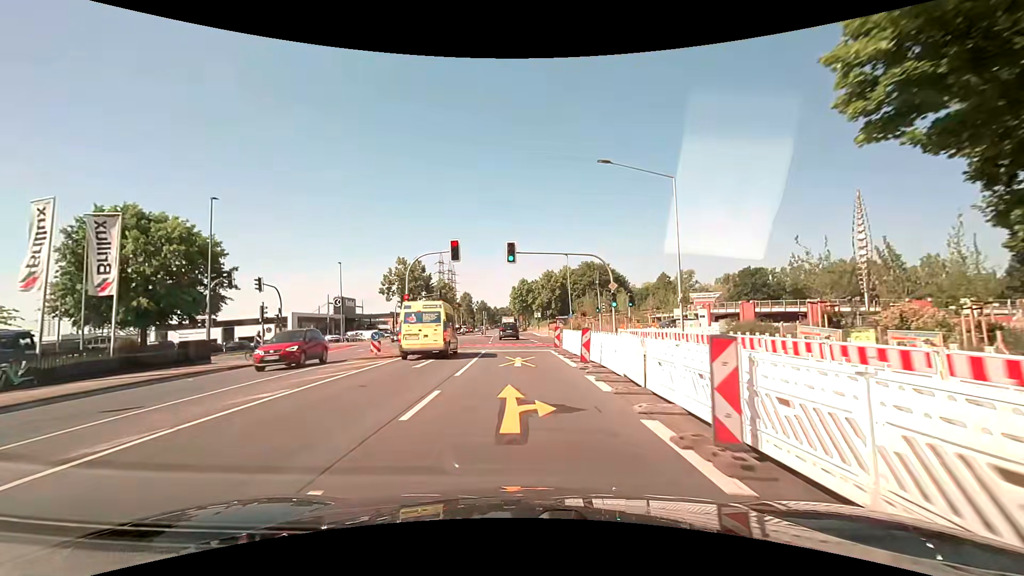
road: secondary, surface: asphalt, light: Day
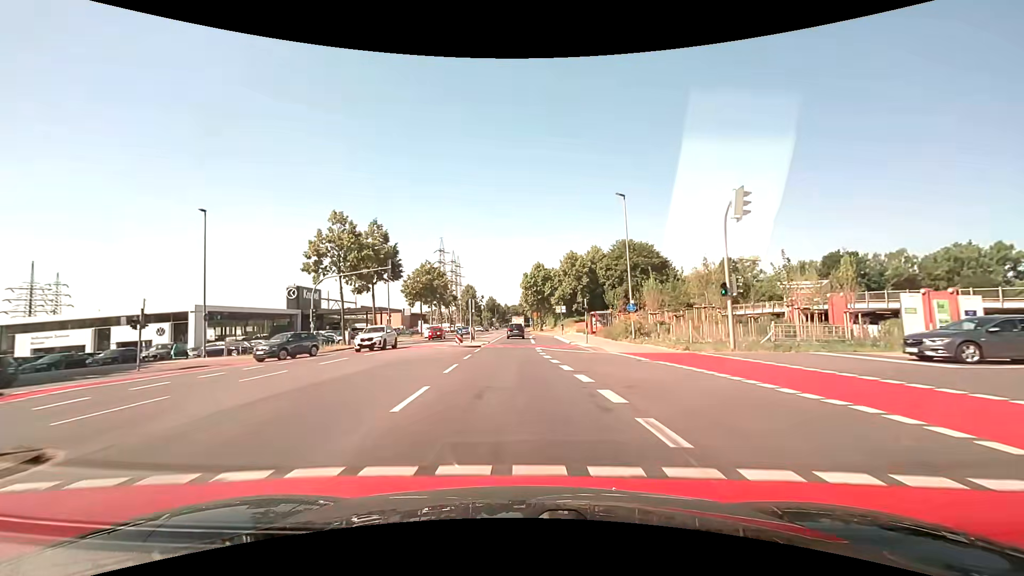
(-0.5, +30.5) m; -2°
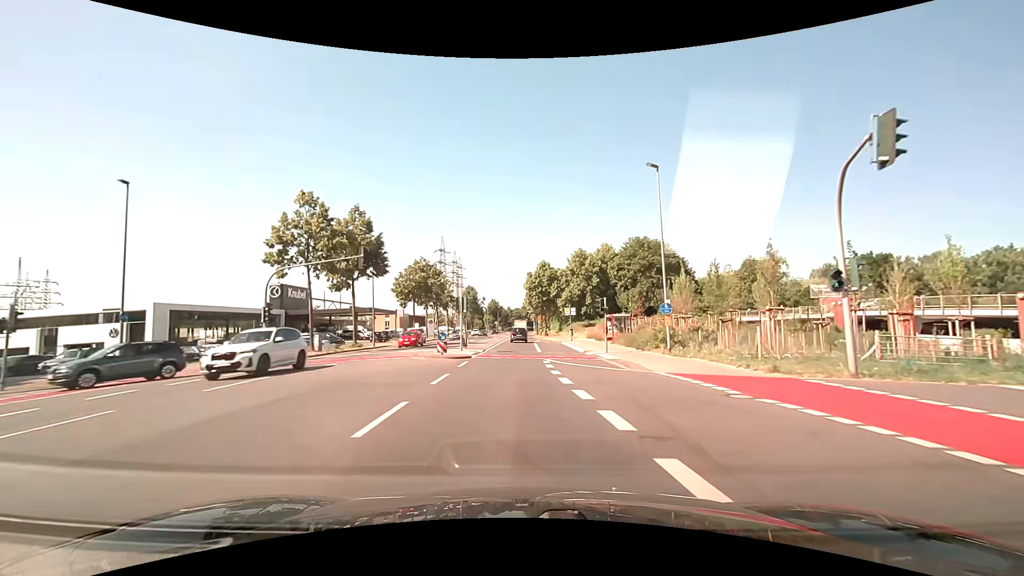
(0.0, +7.6) m; 0°
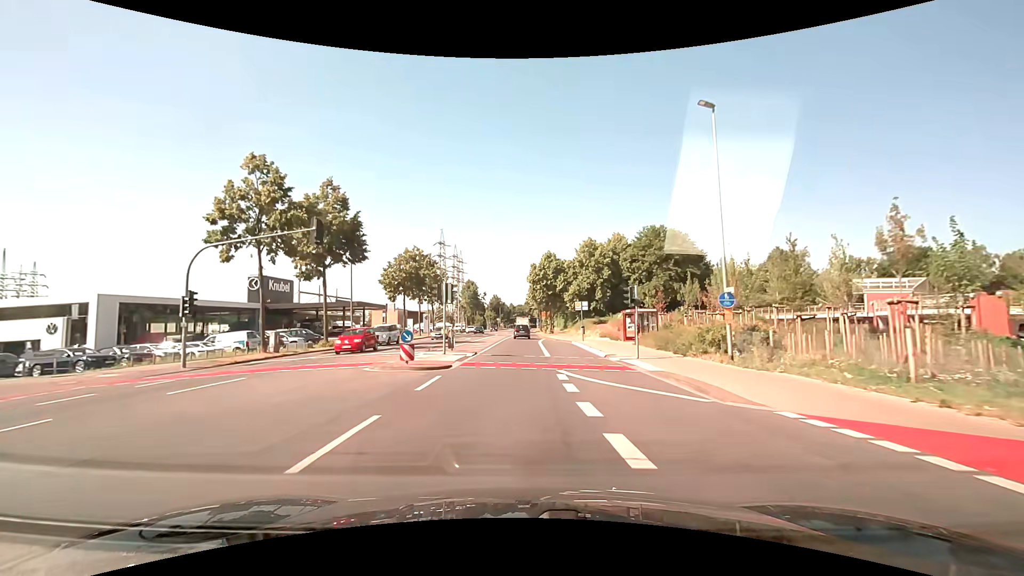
(0.0, +7.6) m; 0°
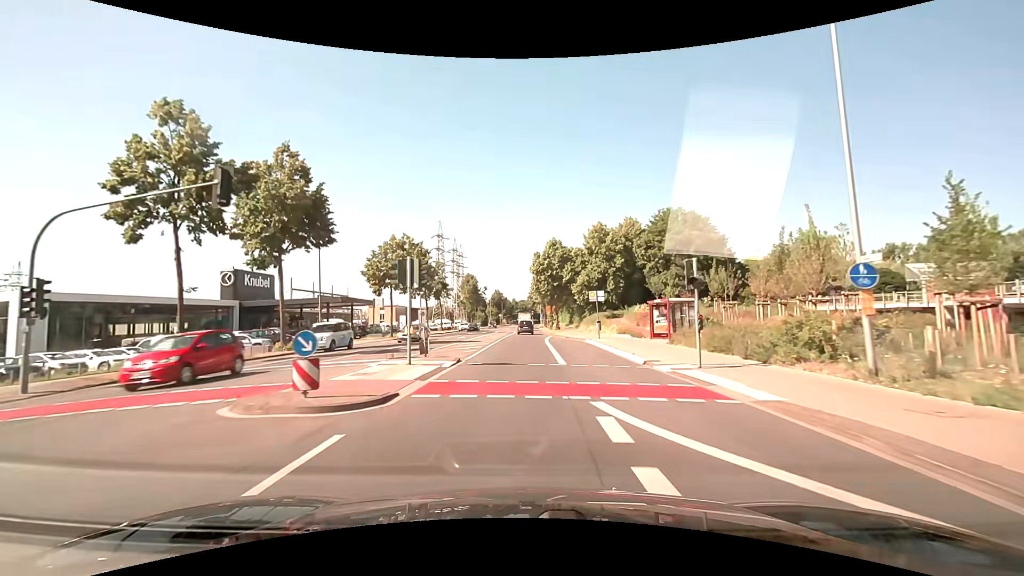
(0.0, +7.6) m; 0°
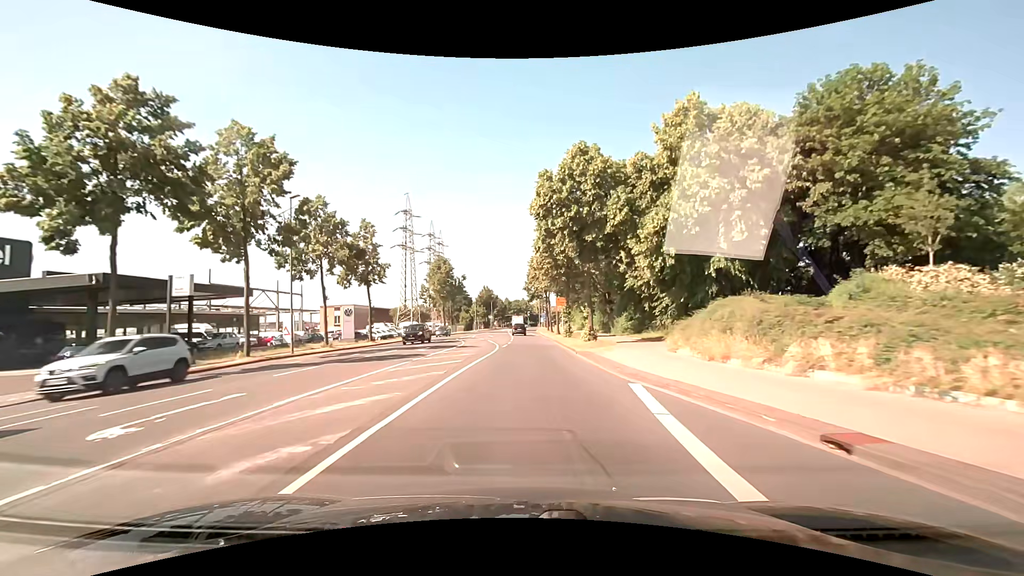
(0.0, +38.1) m; 0°
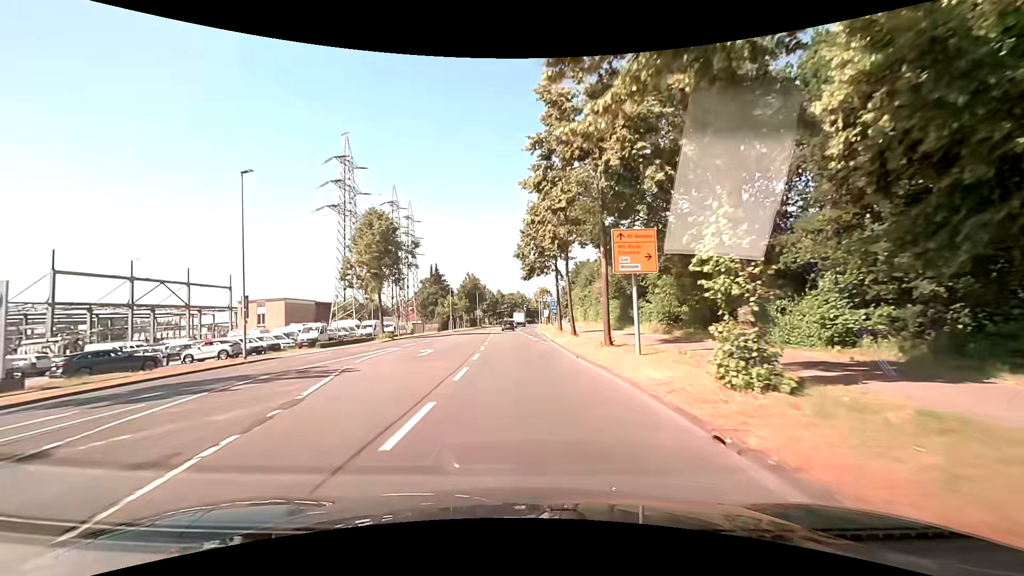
(+0.3, +38.1) m; 0°
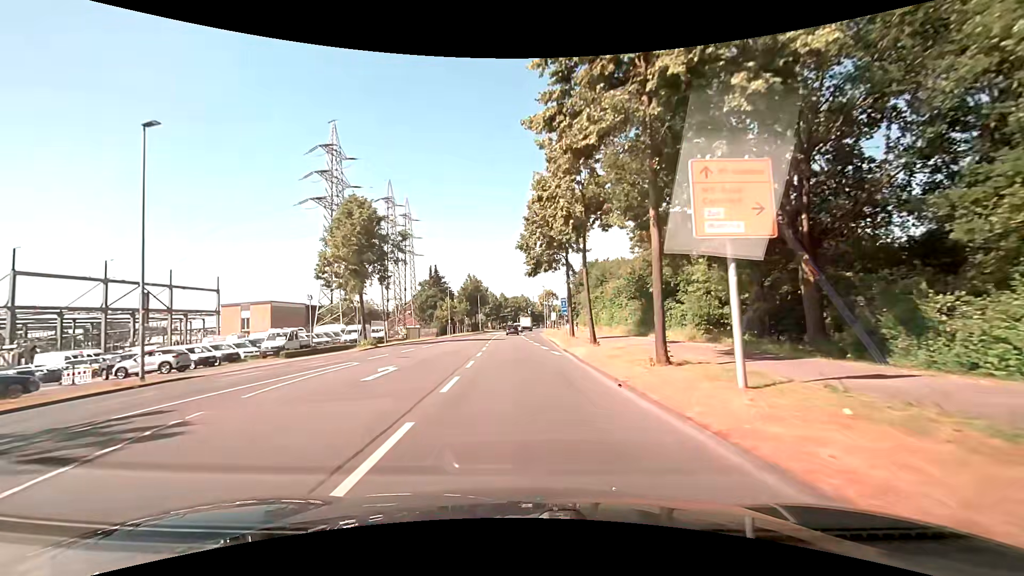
(0.0, +7.6) m; 0°
(0, +10) (0, +20) (-1, +30) (-1, +40) (-1, +50) (-1, +60) (-2, +70) (-2, +80) (-2, +90) (-1, +100) m
